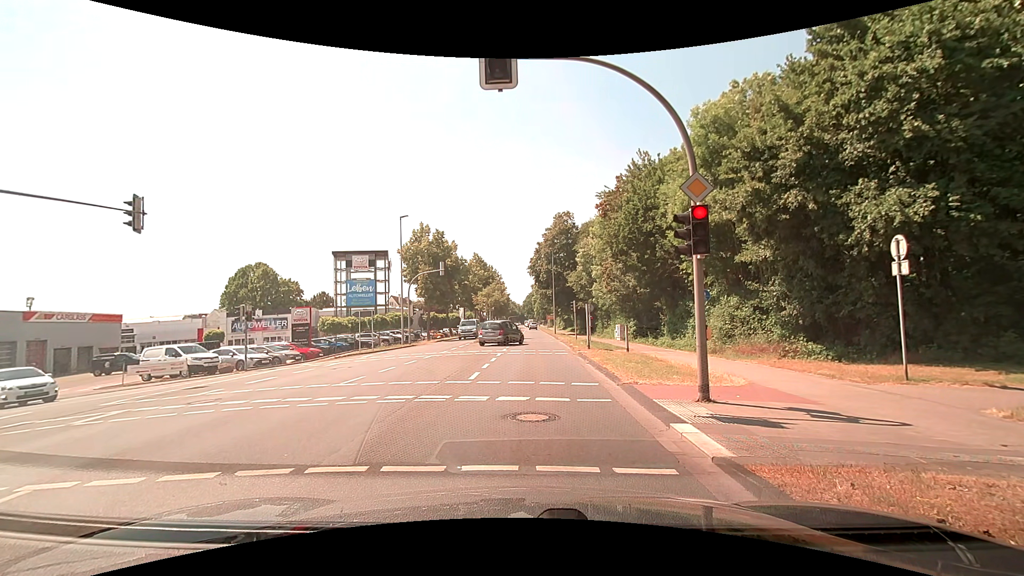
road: secondary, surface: asphalt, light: Day
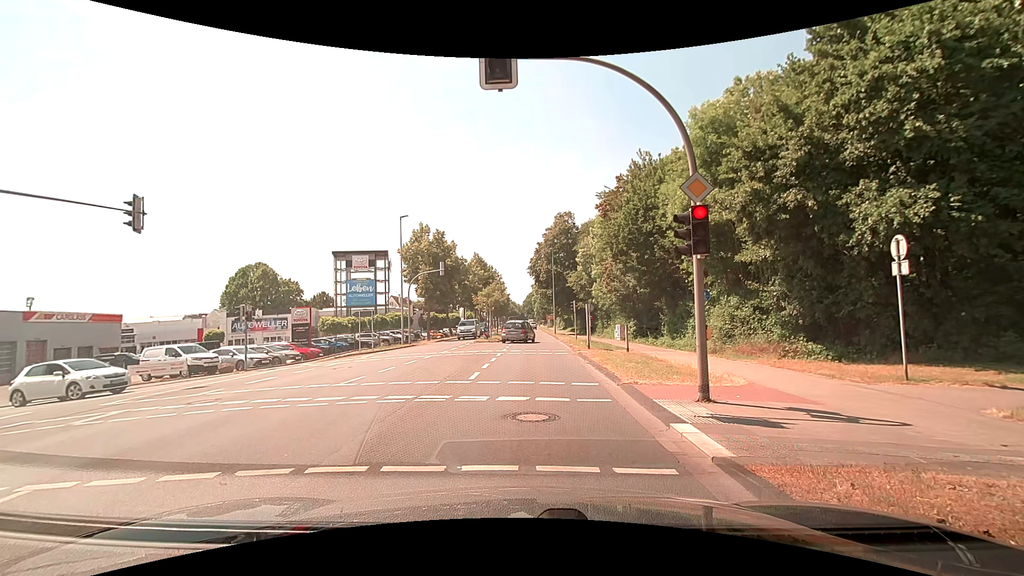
(0.0, 0.0) m; 0°
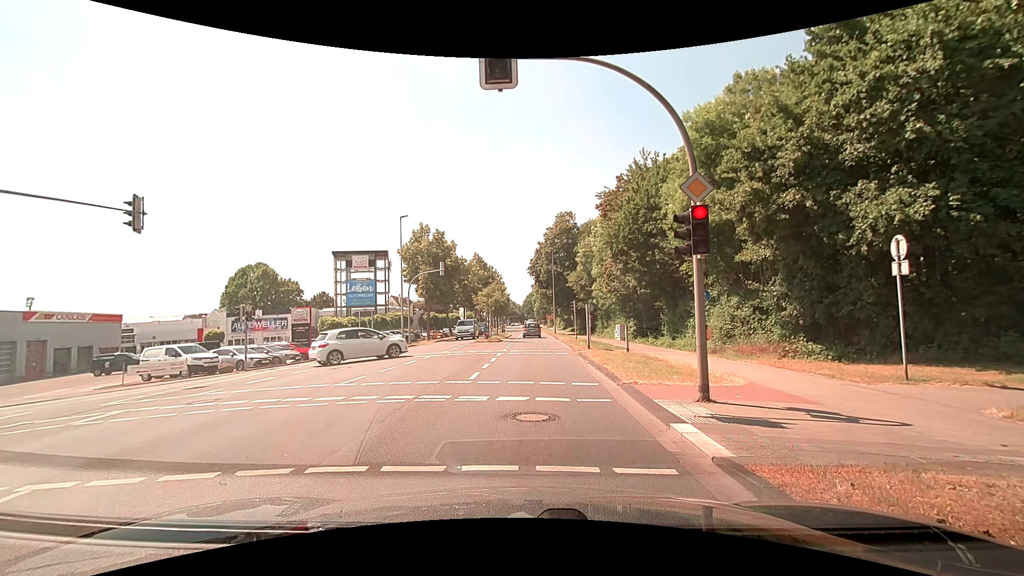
(0.0, 0.0) m; 0°
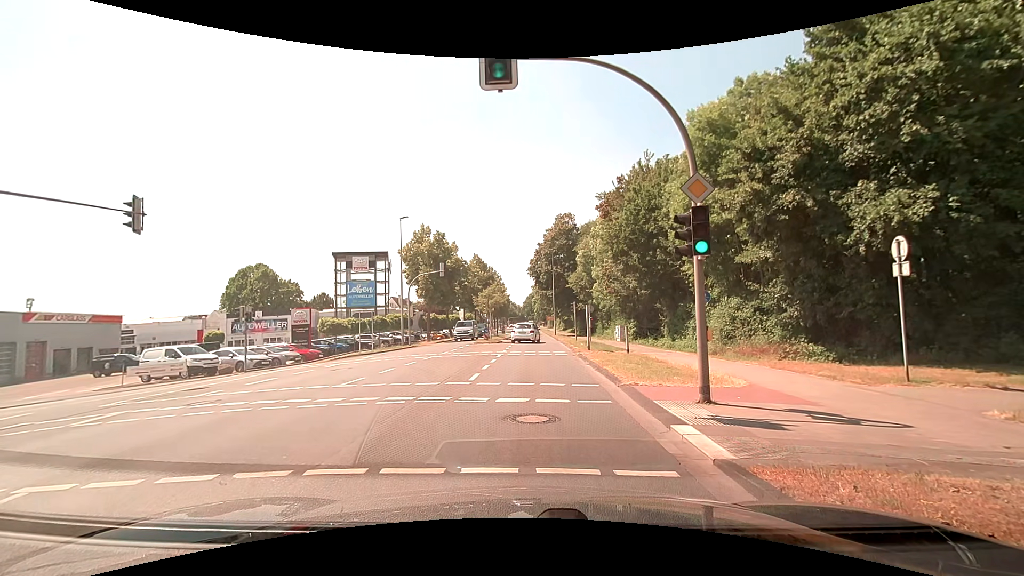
(0.0, 0.0) m; 0°
